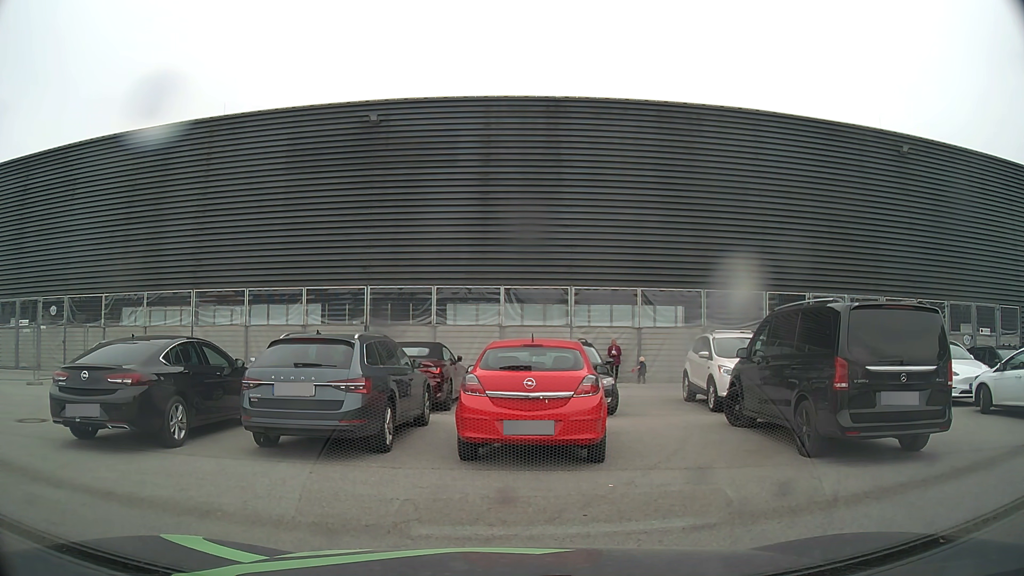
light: Day
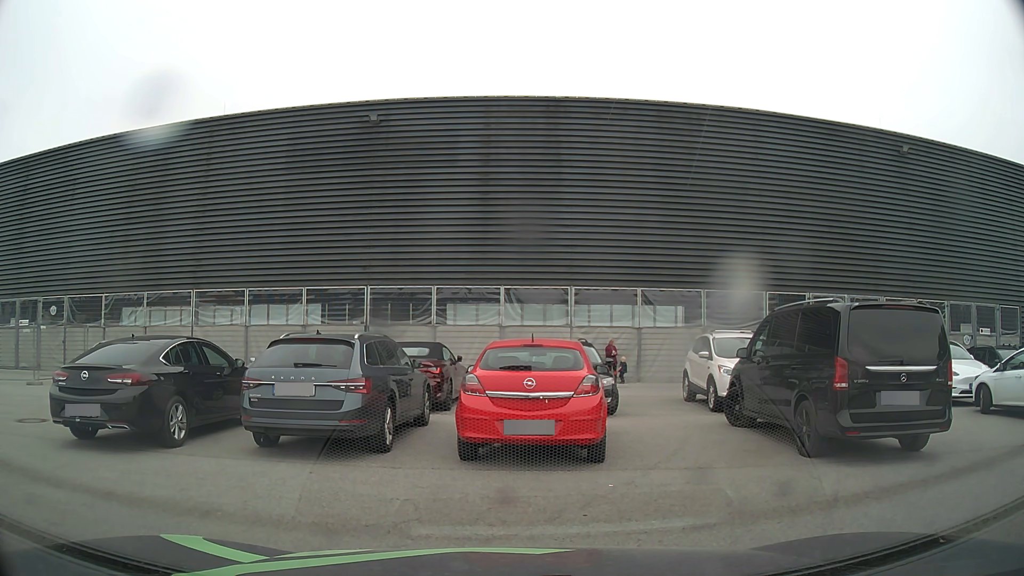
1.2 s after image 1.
(0.0, 0.0) m; 0°
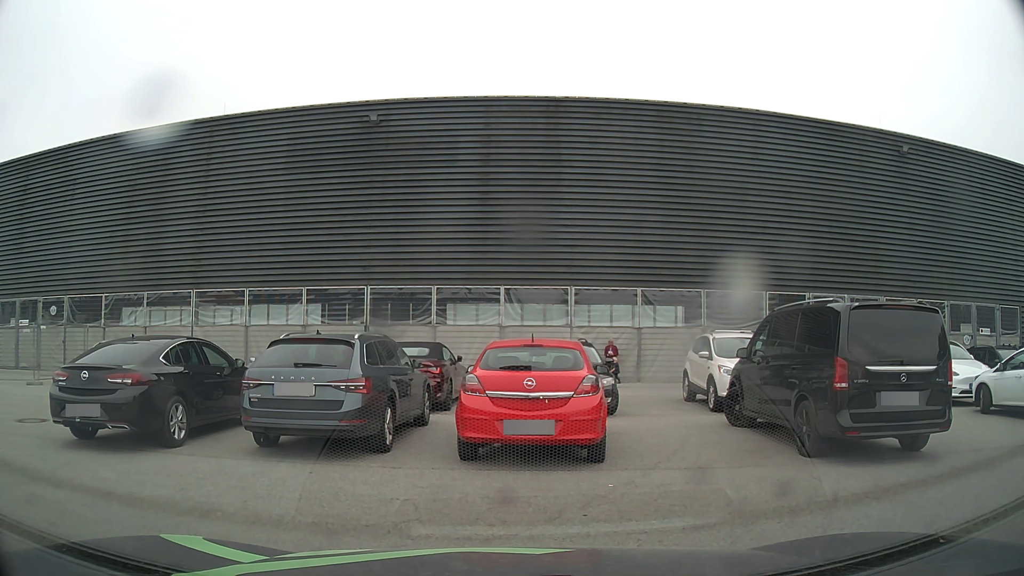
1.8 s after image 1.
(0.0, 0.0) m; 0°
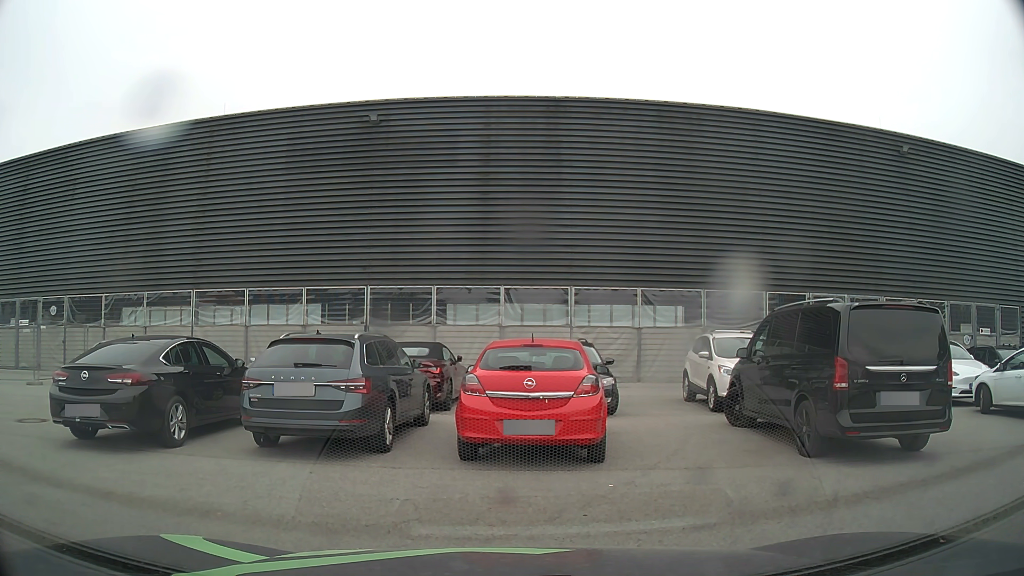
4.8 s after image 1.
(0.0, 0.0) m; 0°
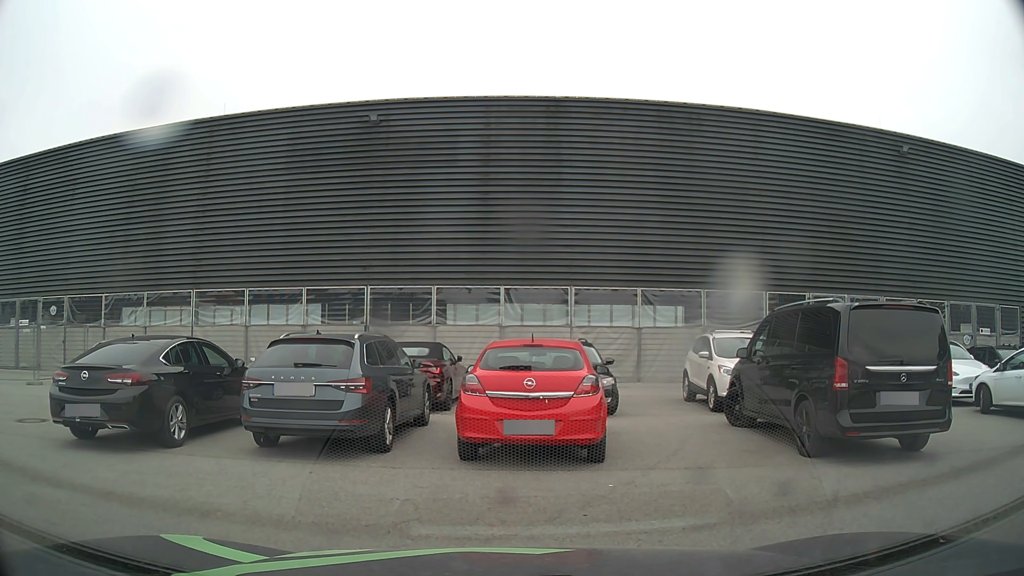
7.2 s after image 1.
(0.0, 0.0) m; 0°
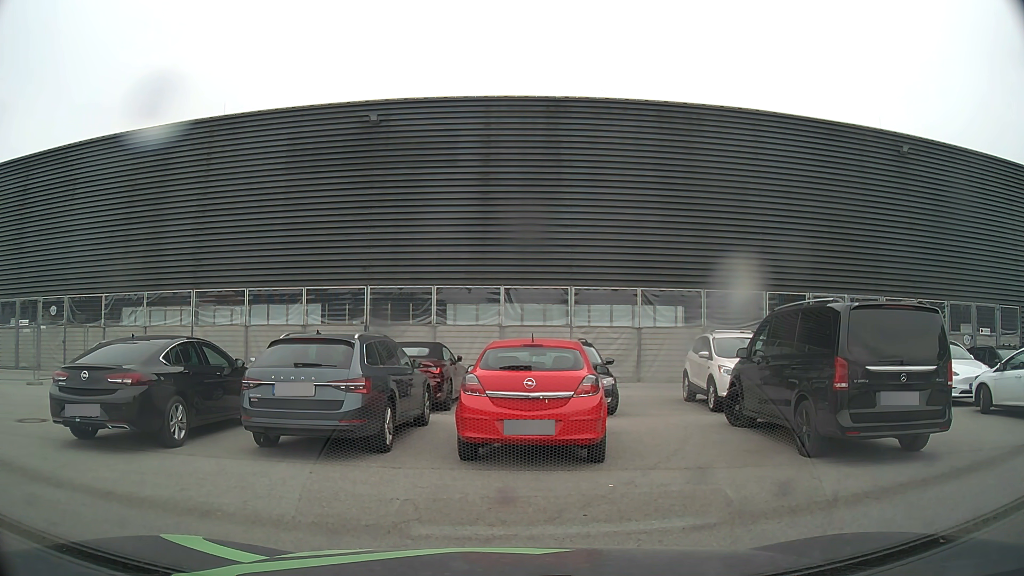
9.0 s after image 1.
(0.0, 0.0) m; 0°
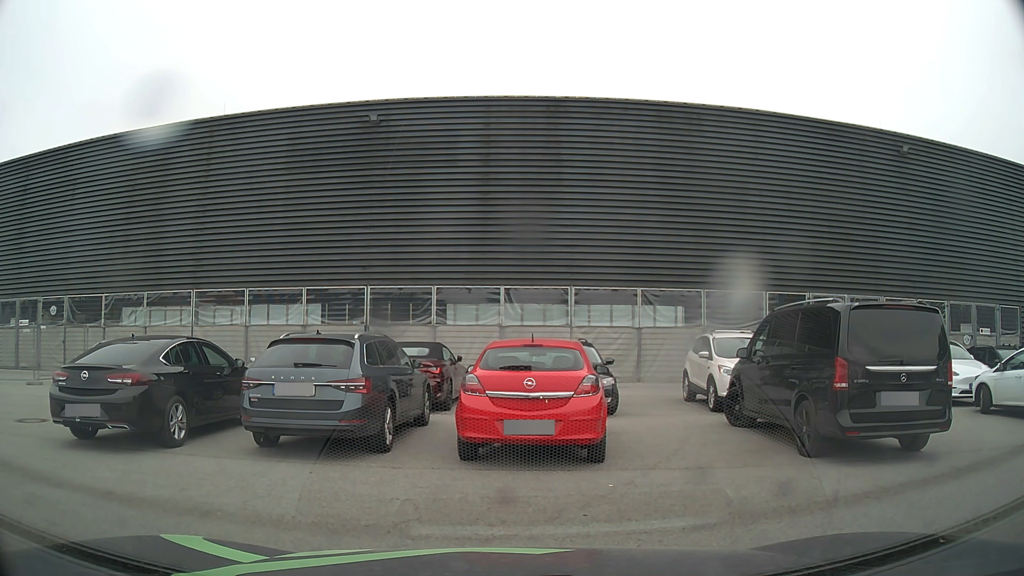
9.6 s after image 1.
(0.0, 0.0) m; 0°
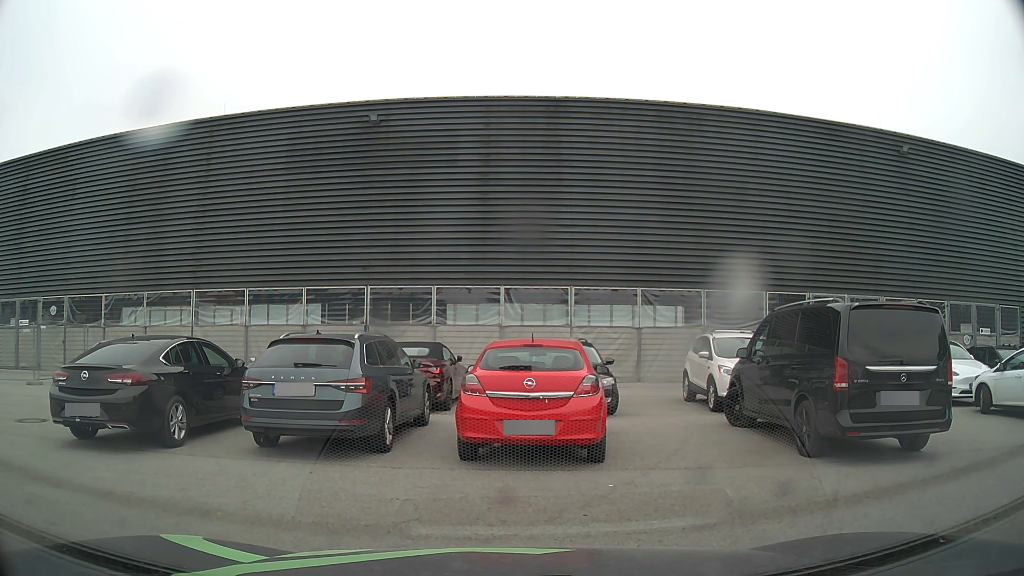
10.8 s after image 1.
(0.0, 0.0) m; 0°
